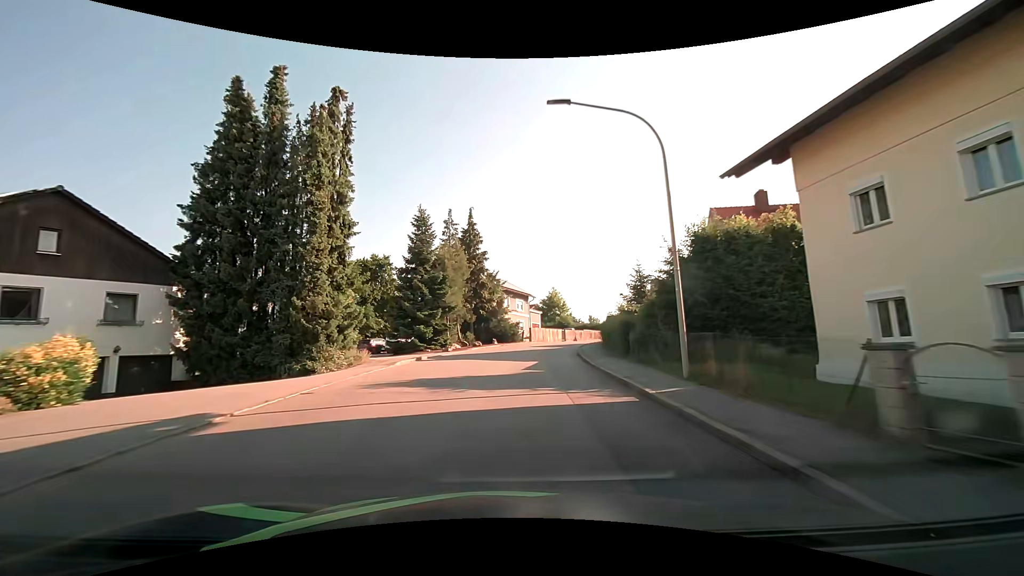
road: tertiary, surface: asphalt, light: Day
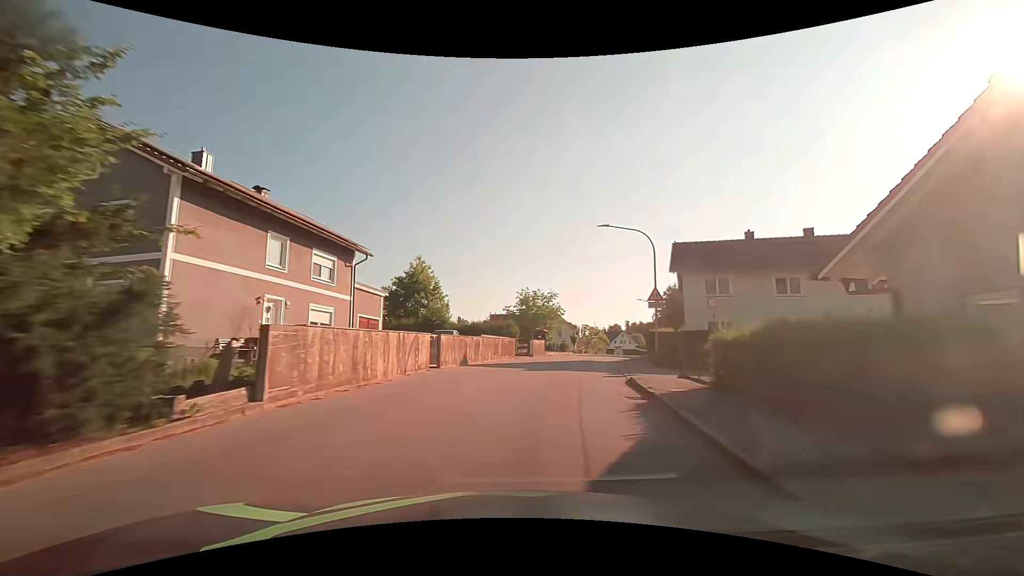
(+3.7, +37.8) m; +16°
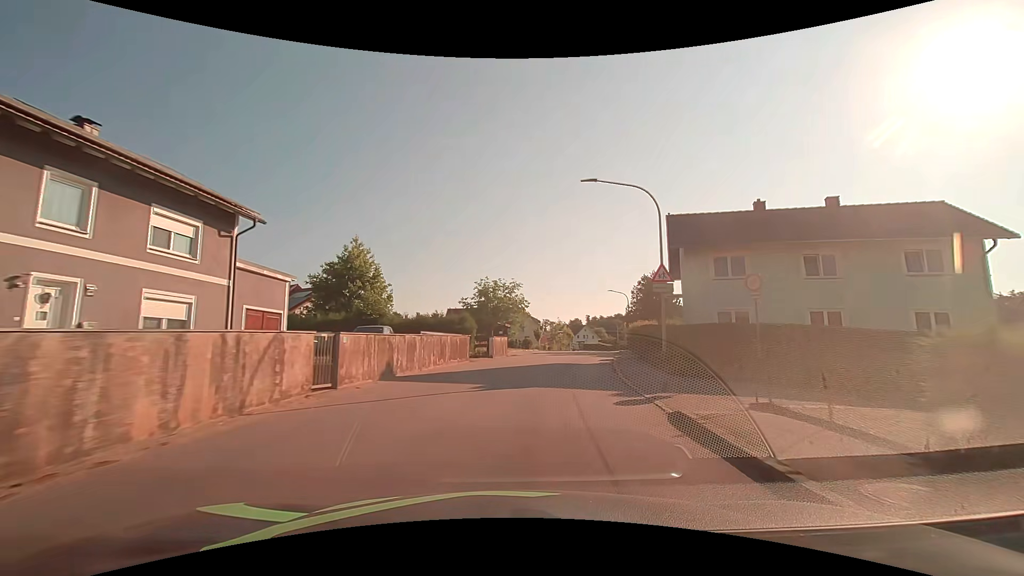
(+0.3, +7.6) m; +4°
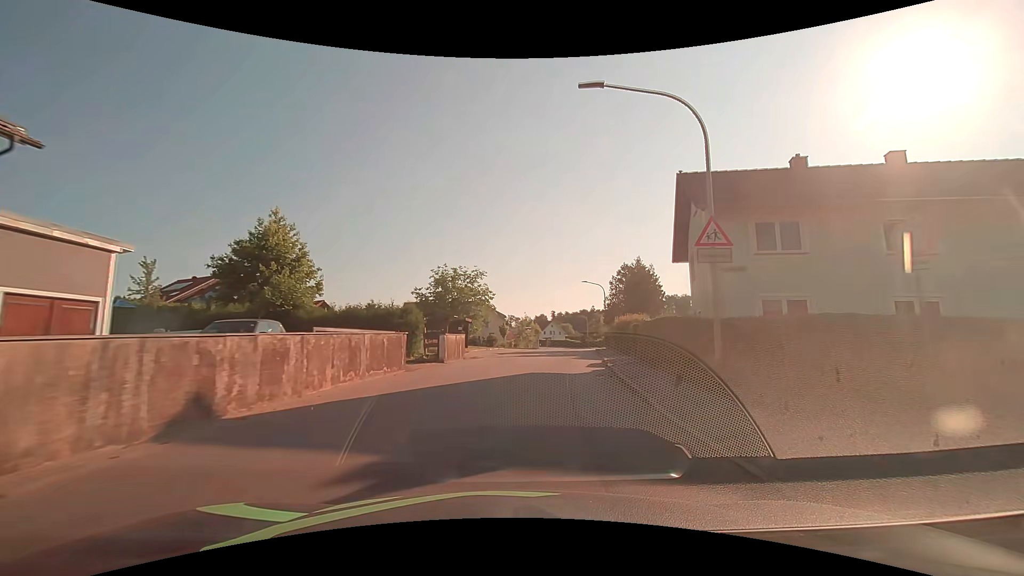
(+0.3, +7.6) m; +4°
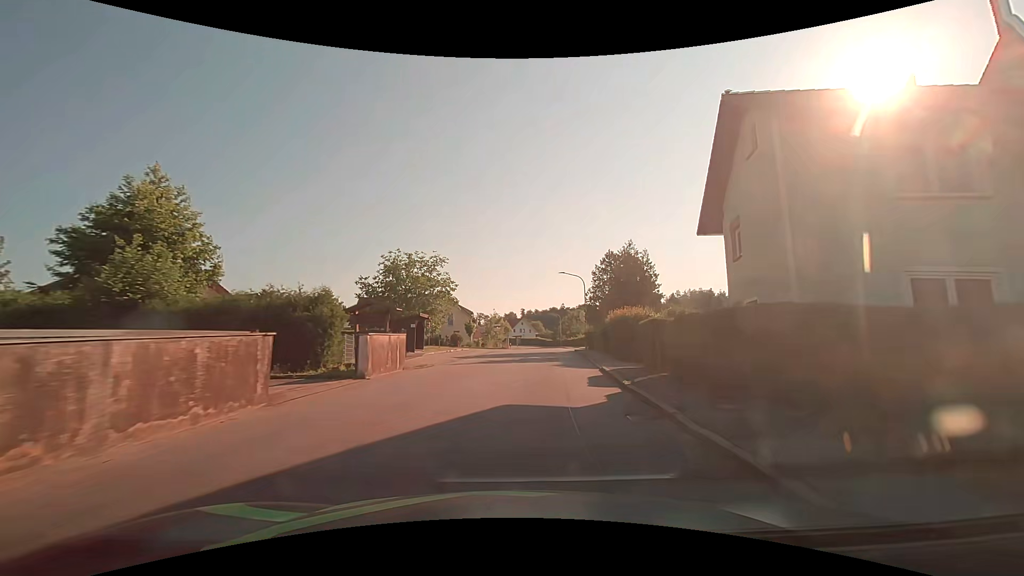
(+0.3, +7.7) m; +4°
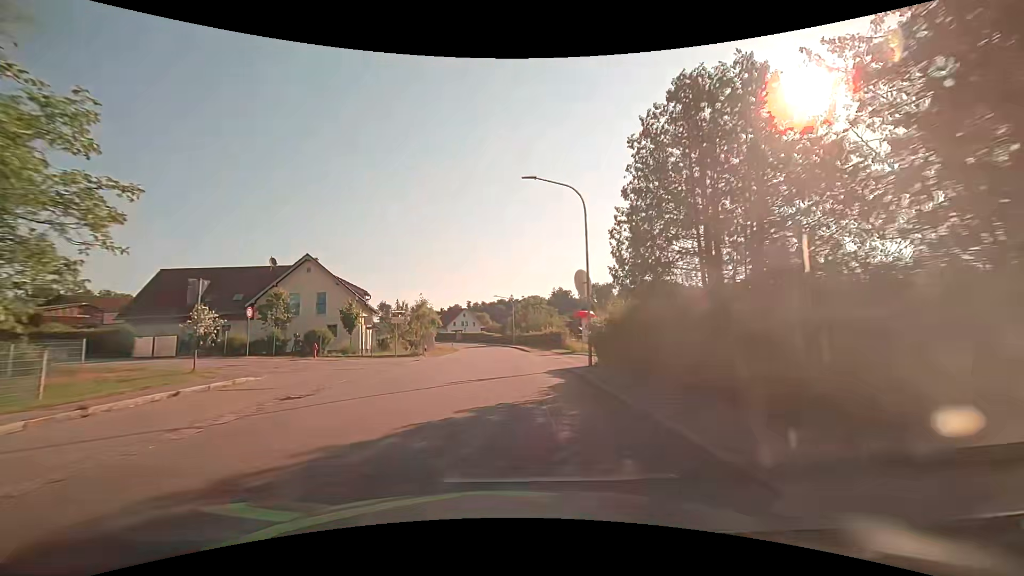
(+2.3, +30.9) m; +6°
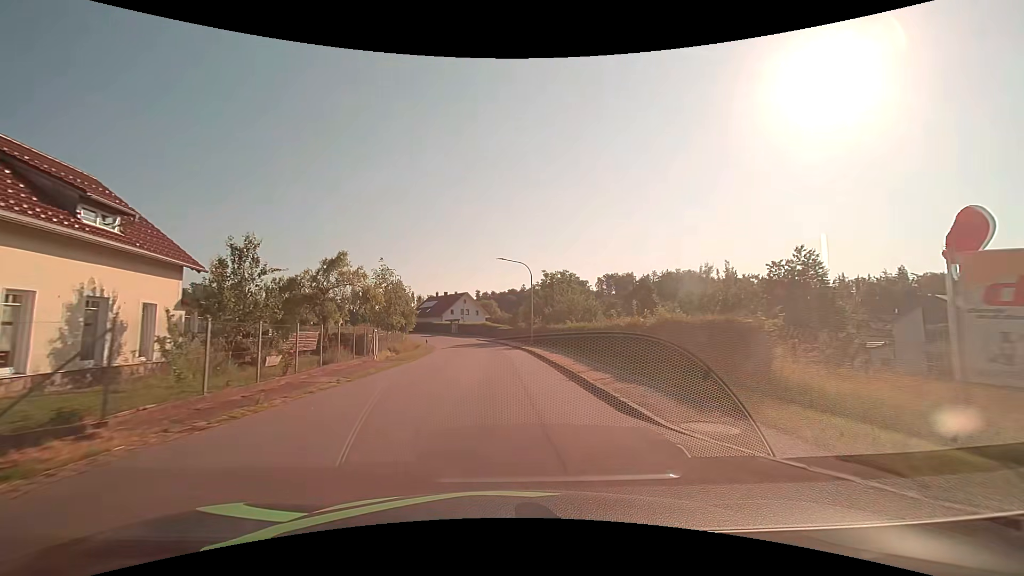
(-0.2, +31.1) m; -1°
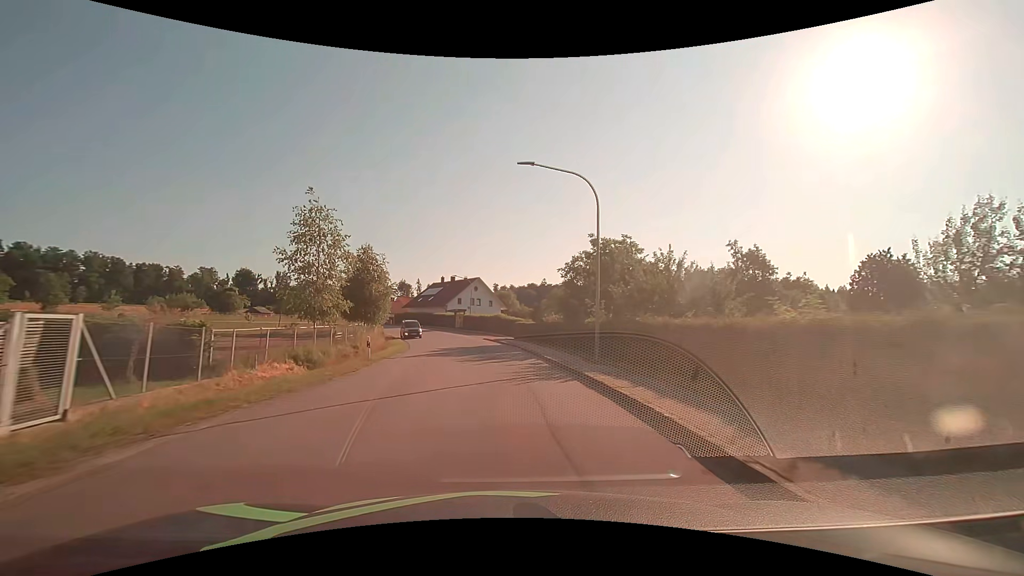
(-0.3, +23.3) m; -2°
(0, +10) (-1, +20) (-1, +30) (-3, +40) (-5, +50) (-8, +59) (-12, +68) (-16, +78) (-20, +87) (-25, +95) m
